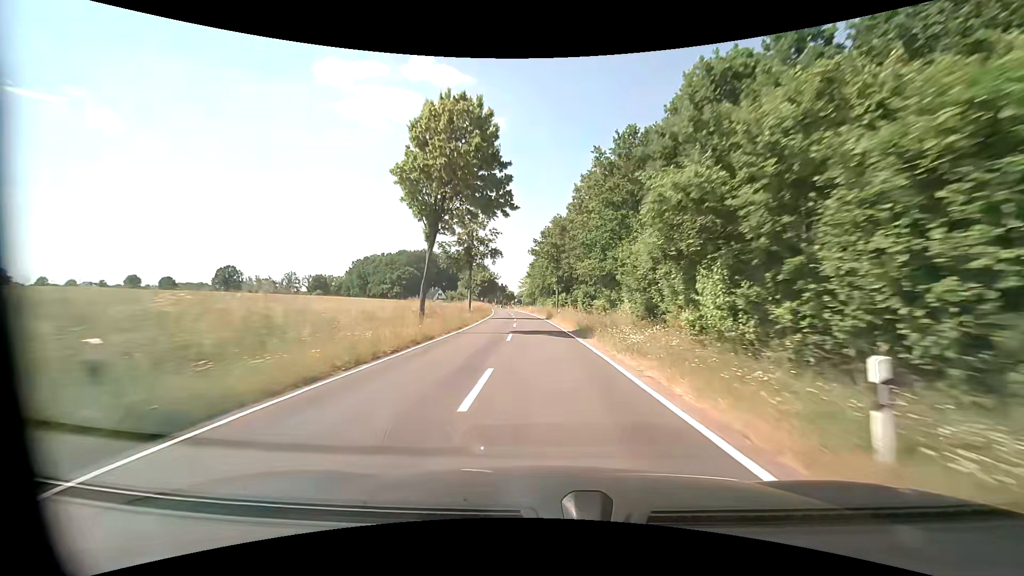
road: tertiary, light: Day
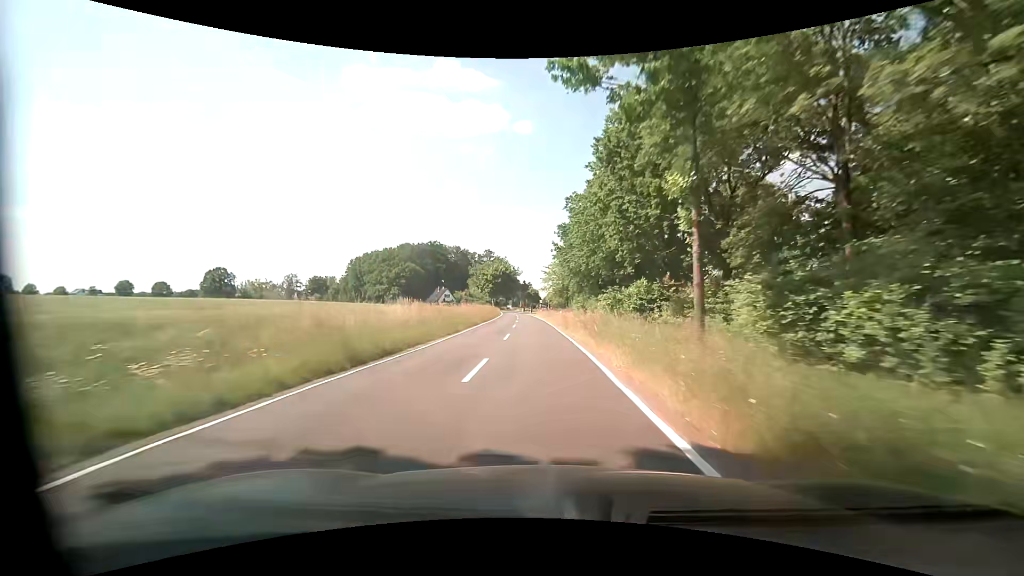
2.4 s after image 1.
(-1.0, +45.3) m; -3°
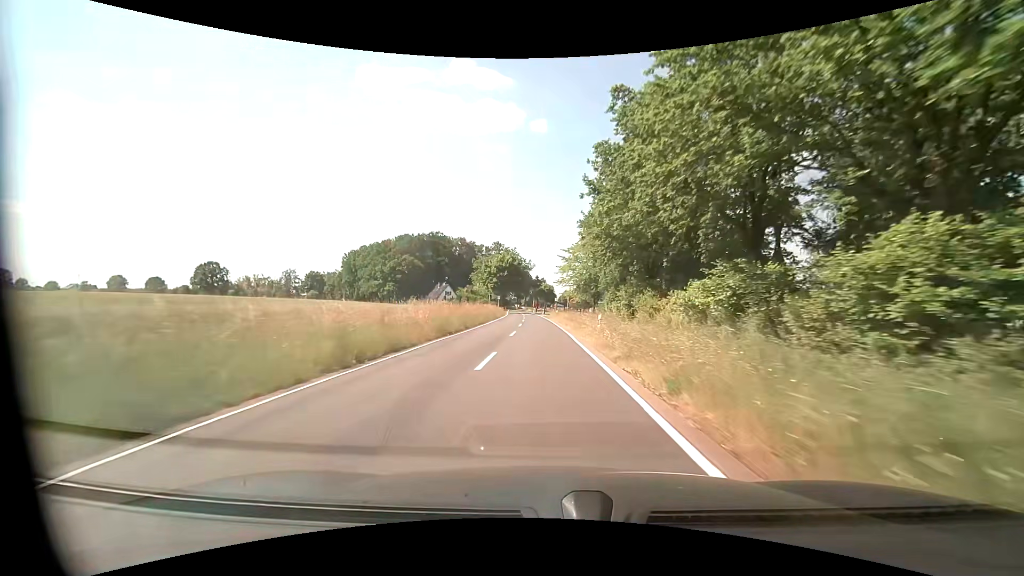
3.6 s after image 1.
(-0.3, +22.7) m; -2°
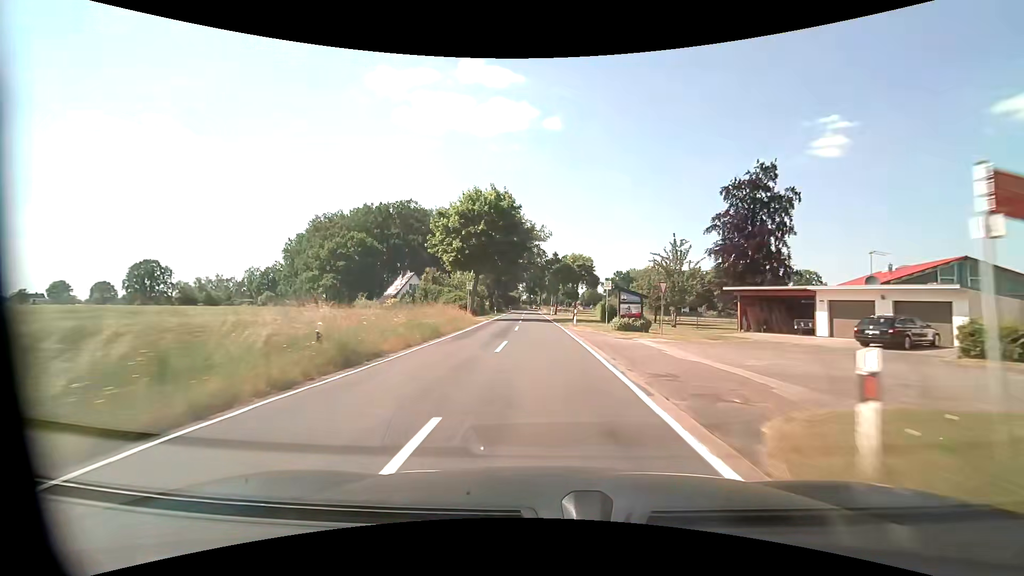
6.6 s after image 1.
(-0.8, +56.7) m; -1°
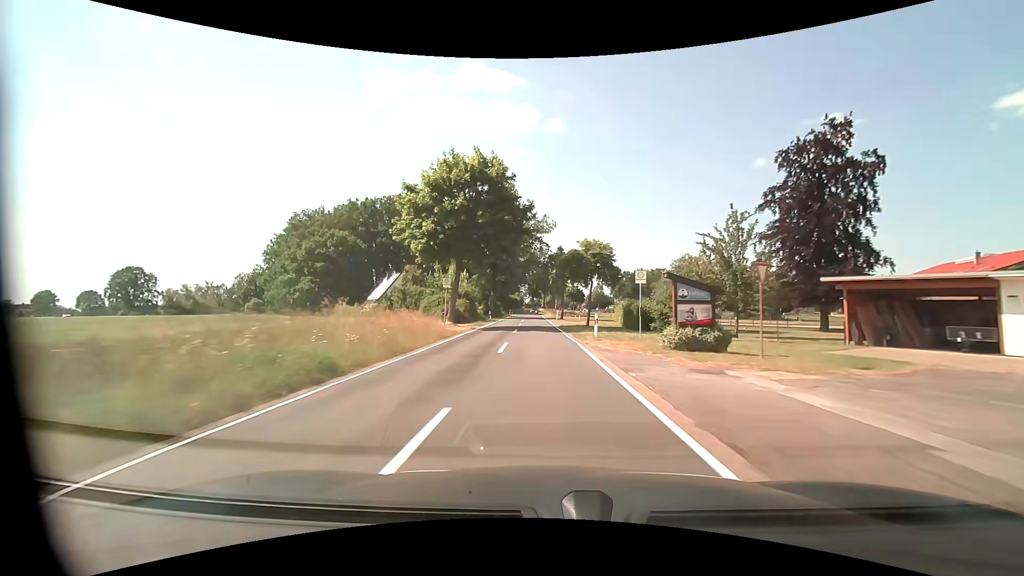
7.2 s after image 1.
(-0.1, +11.3) m; 0°
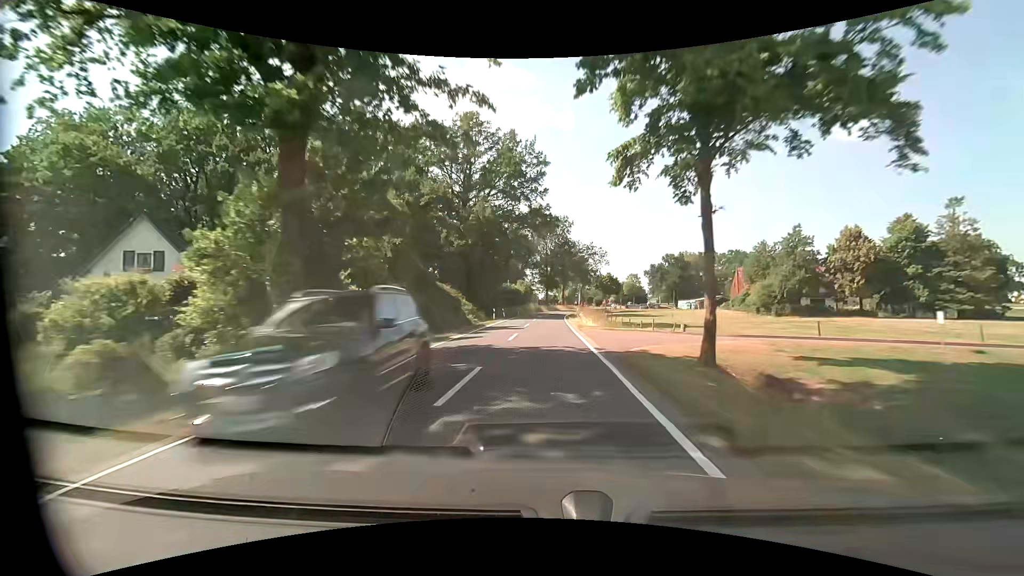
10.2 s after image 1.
(-1.2, +56.5) m; -2°
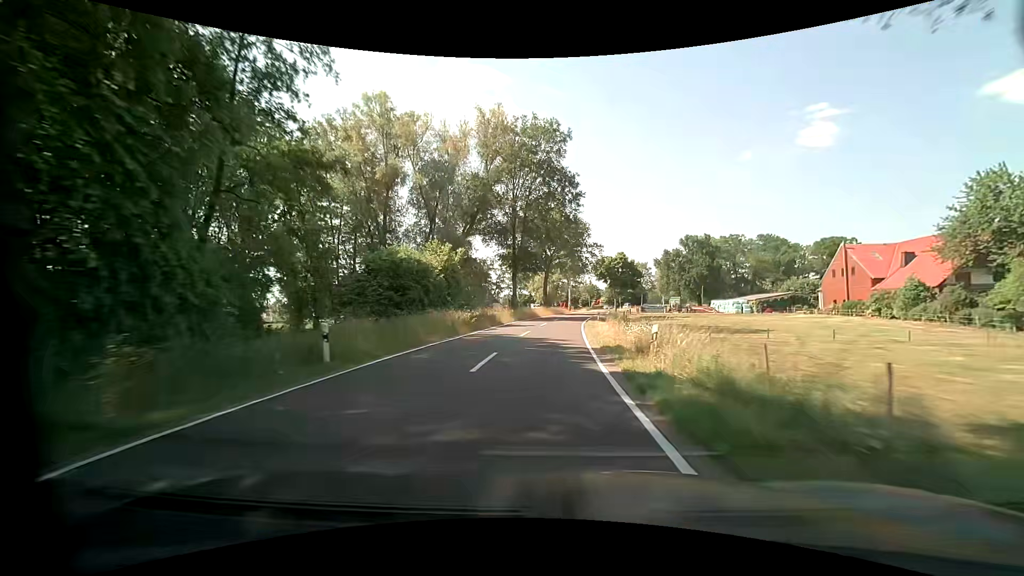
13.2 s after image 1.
(+1.0, +56.3) m; +3°
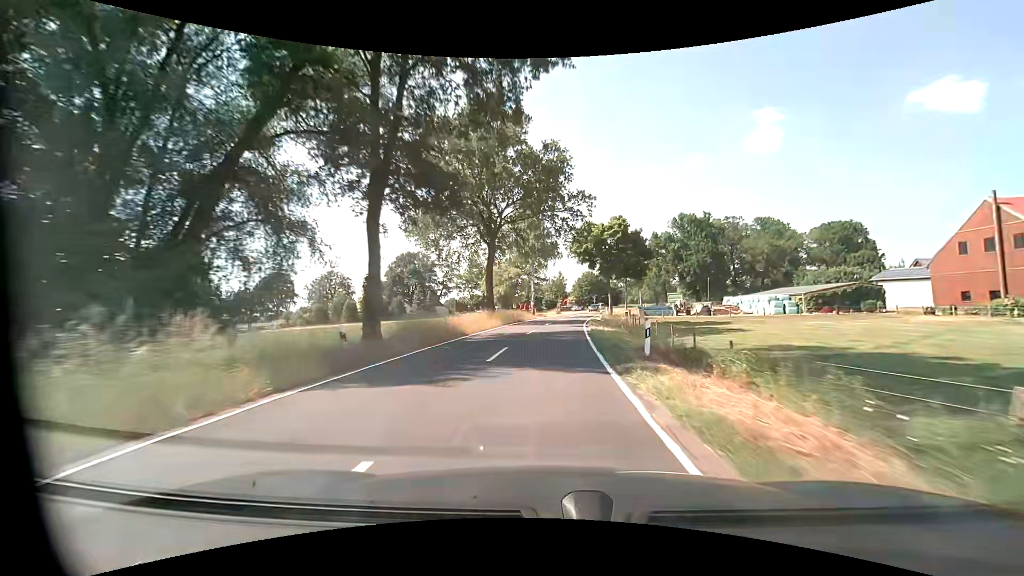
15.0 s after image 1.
(+1.2, +33.8) m; +5°
(0, +10) (0, +20) (+1, +30) (+2, +40) (+3, +50) (+4, +60) (+6, +70) (+7, +80) (+9, +89) (+12, +99) m
